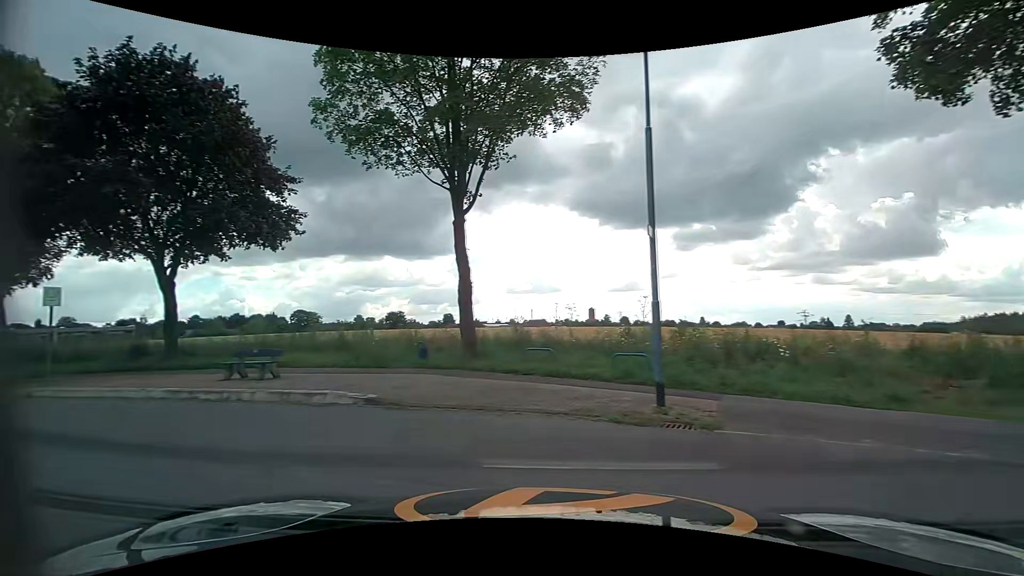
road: tertiary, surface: asphalt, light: Day
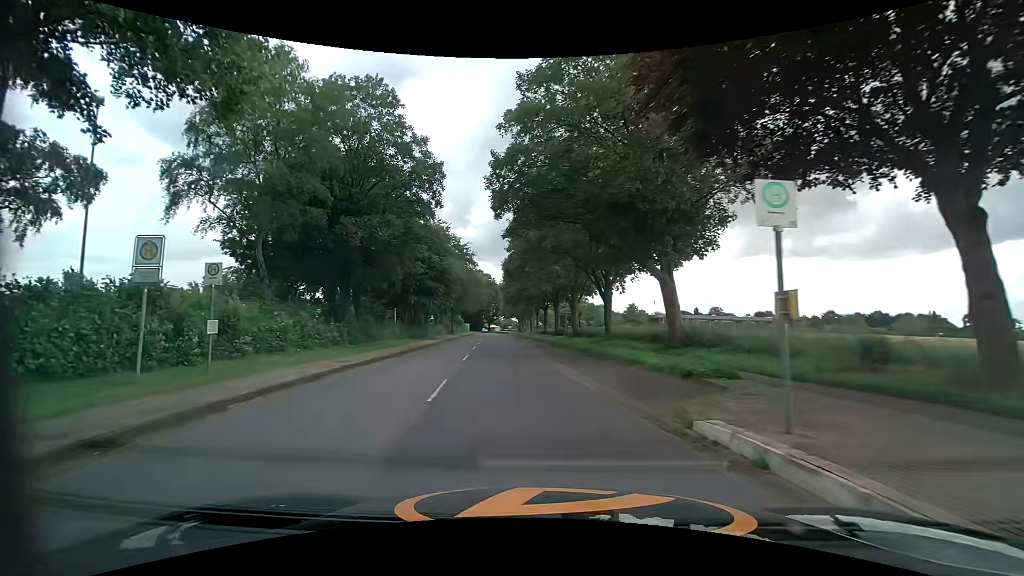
(-9.5, +11.0) m; -63°
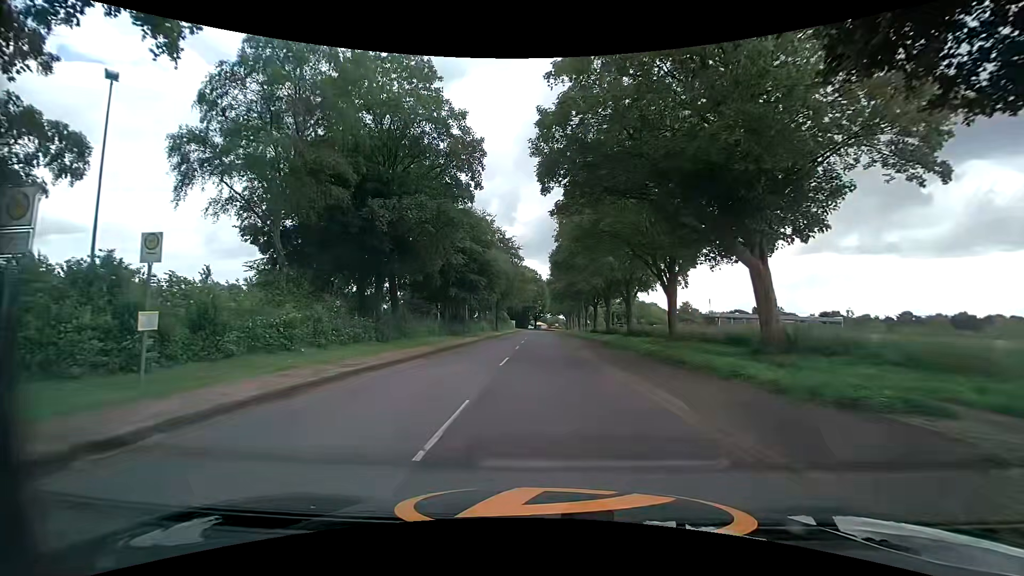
(-0.3, +4.5) m; -6°
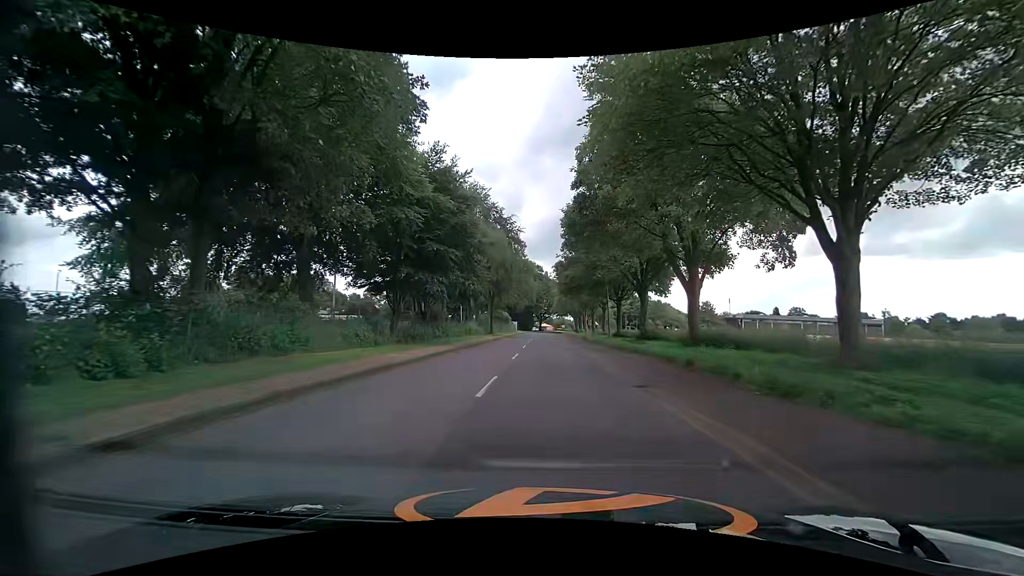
(-0.3, +19.4) m; -1°
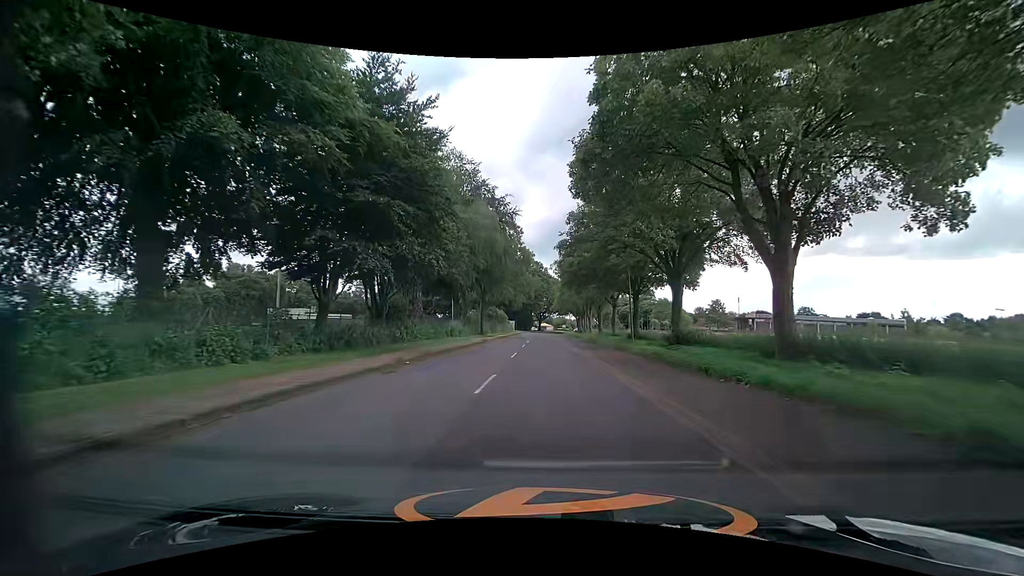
(0.0, +11.7) m; 0°
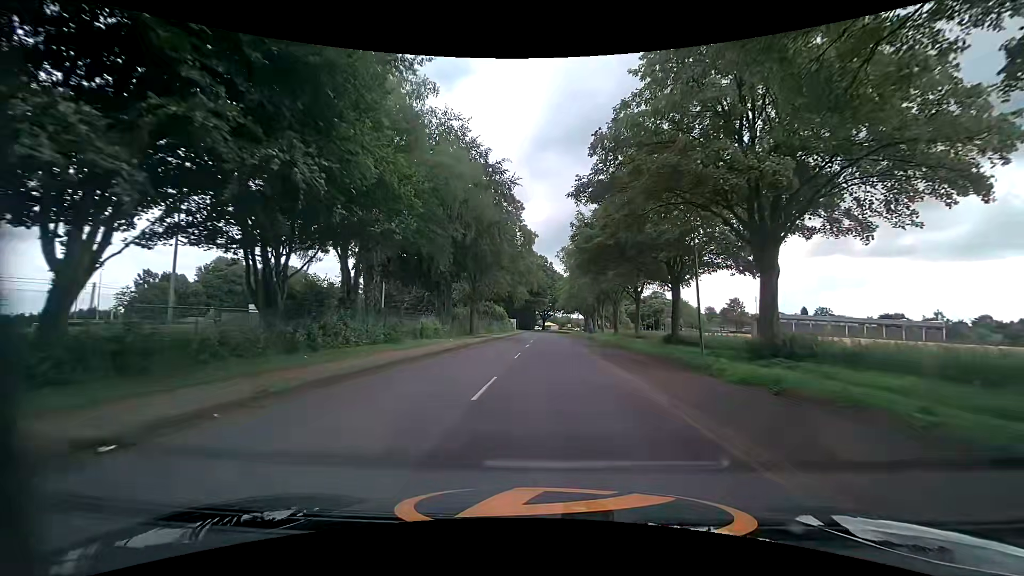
(0.0, +13.3) m; 0°
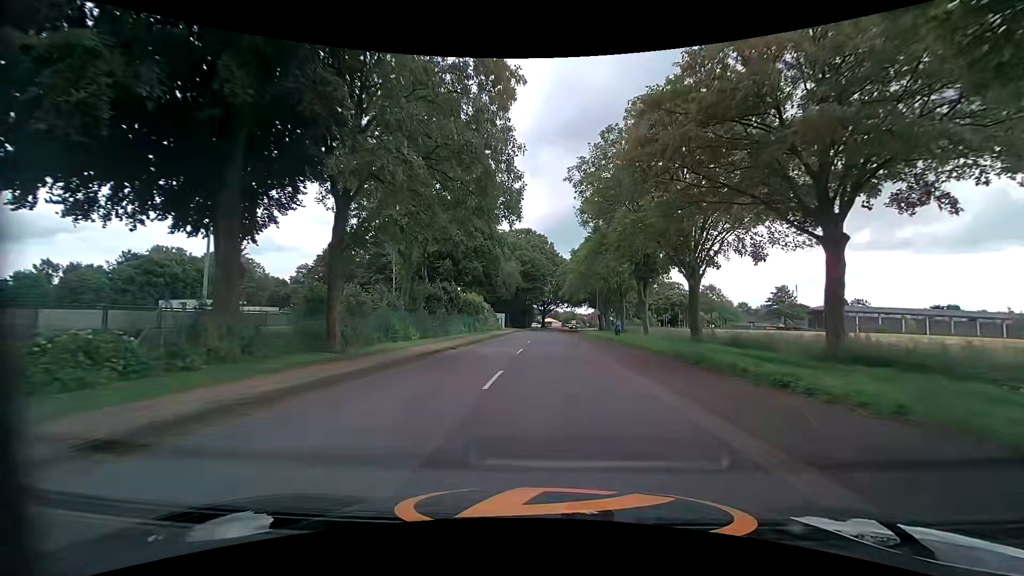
(+0.2, +34.9) m; 0°
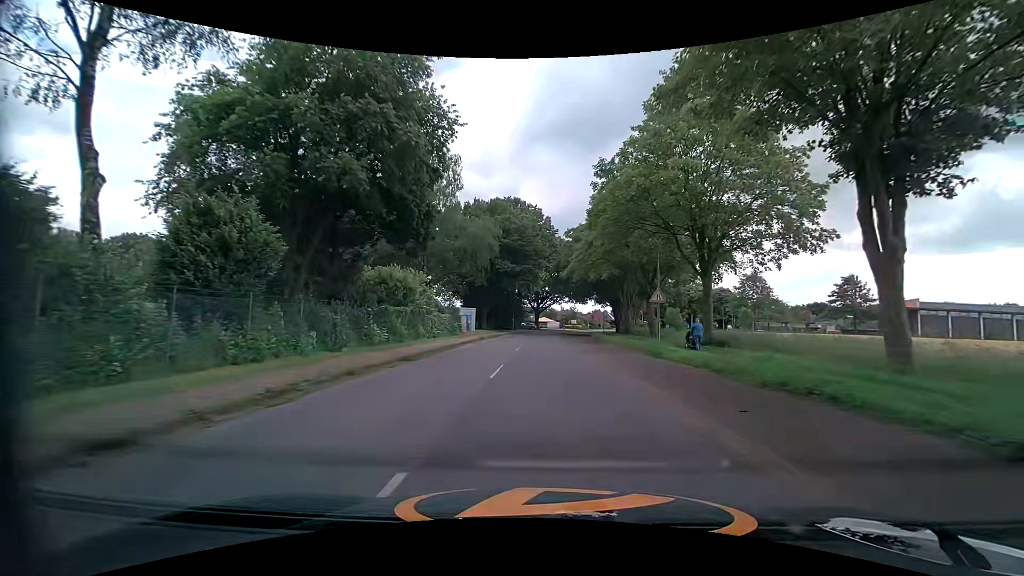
(0.0, +33.4) m; 0°
